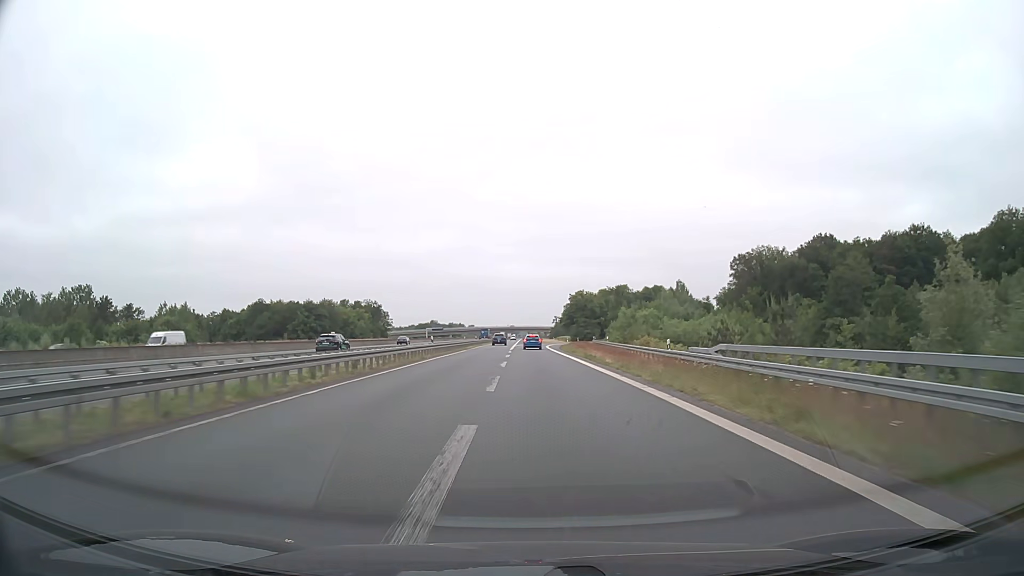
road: motorway_link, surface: asphalt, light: Day
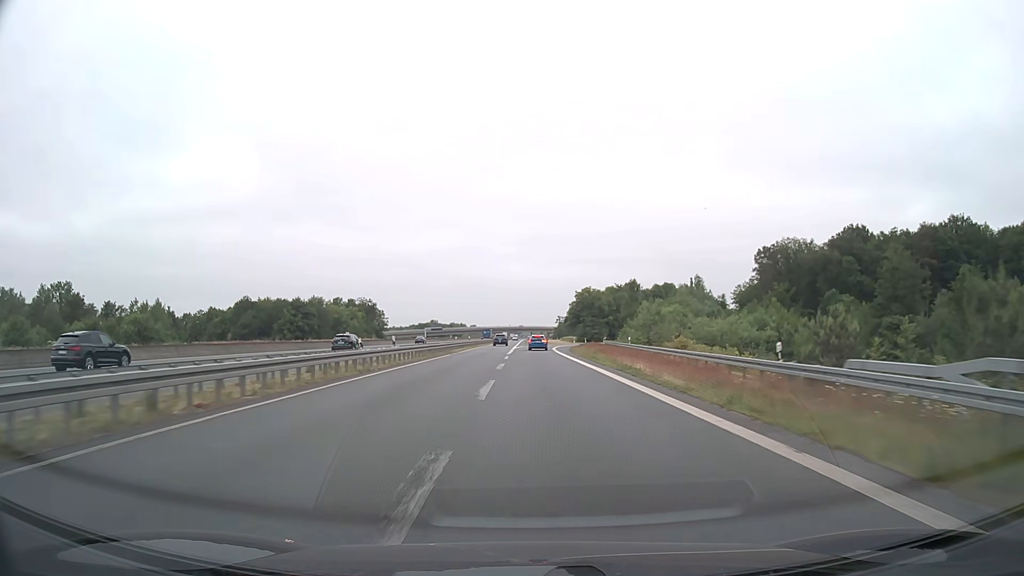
(0.0, +14.5) m; 0°
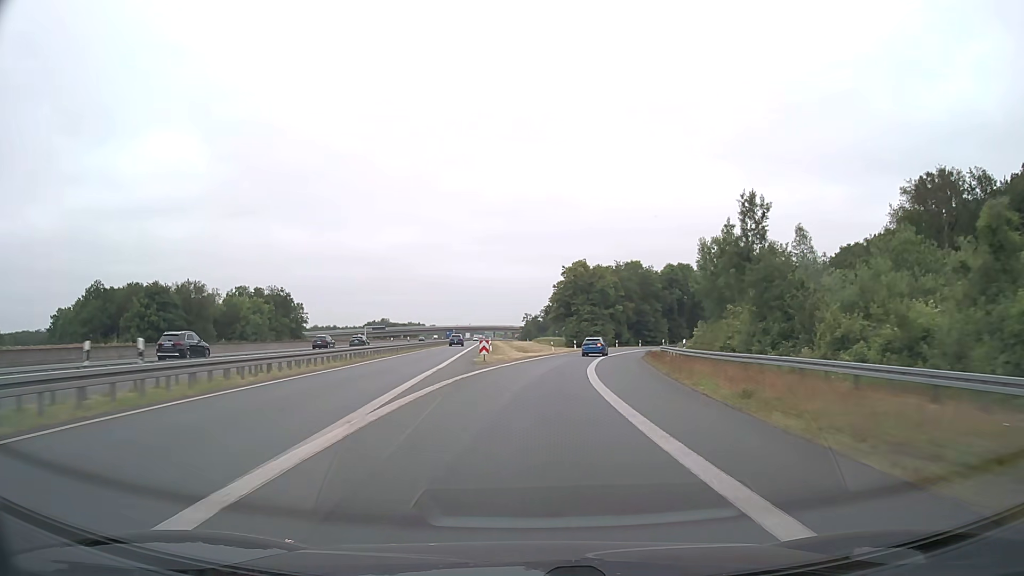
(+0.7, +67.7) m; +3°
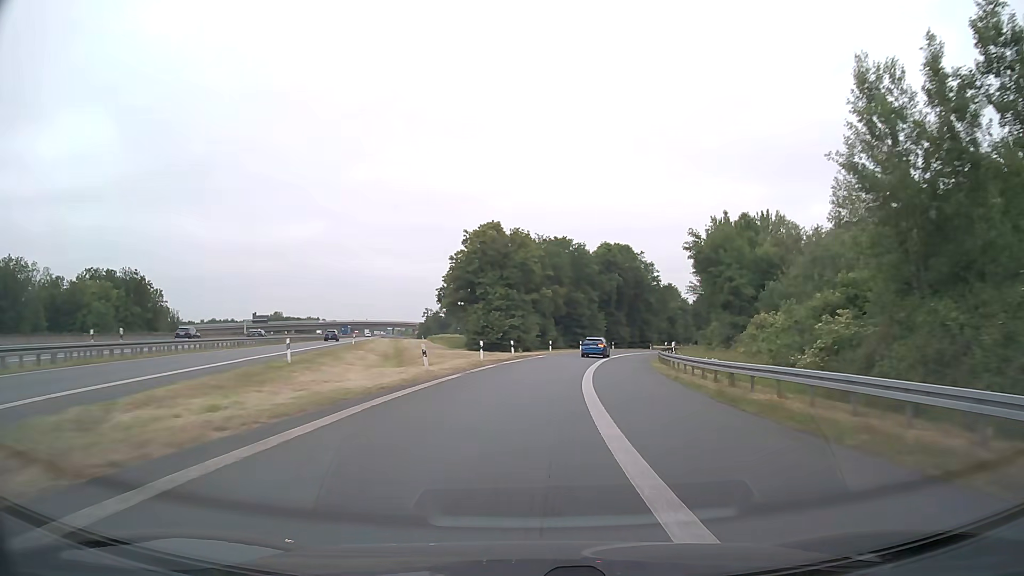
(+2.2, +37.6) m; +8°
(0, +10) (+1, +20) (+2, +30) (+3, +40) (+5, +50) (+7, +59) (+9, +69) (+12, +79) (+16, +88) (+19, +97) m
